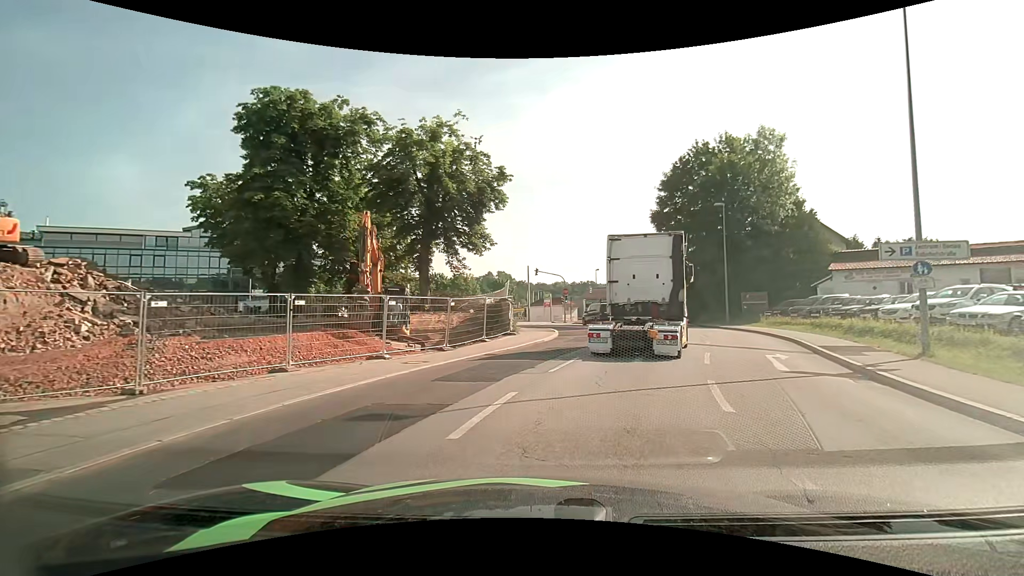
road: tertiary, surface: asphalt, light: Day
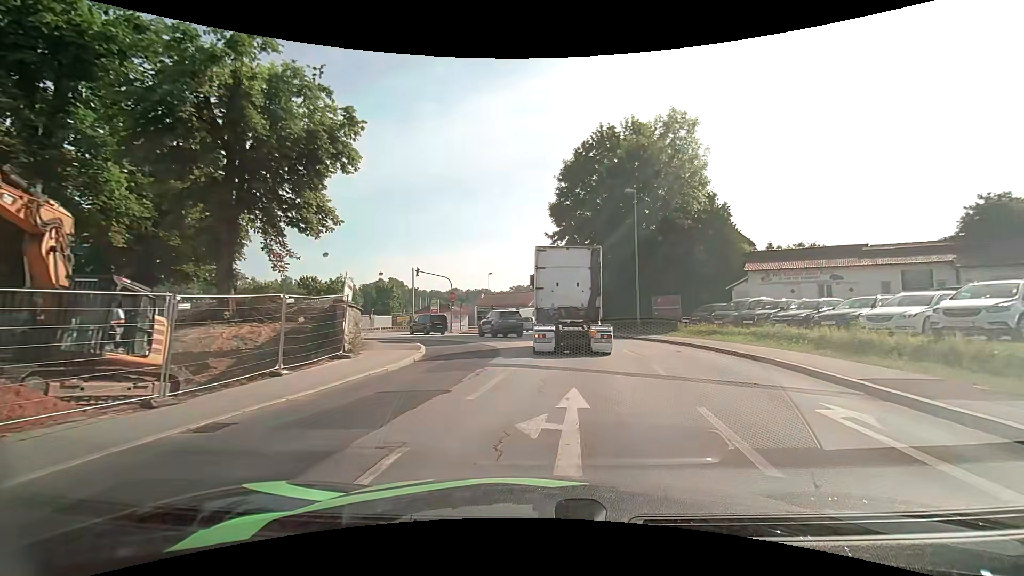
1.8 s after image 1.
(+1.0, +9.3) m; +12°
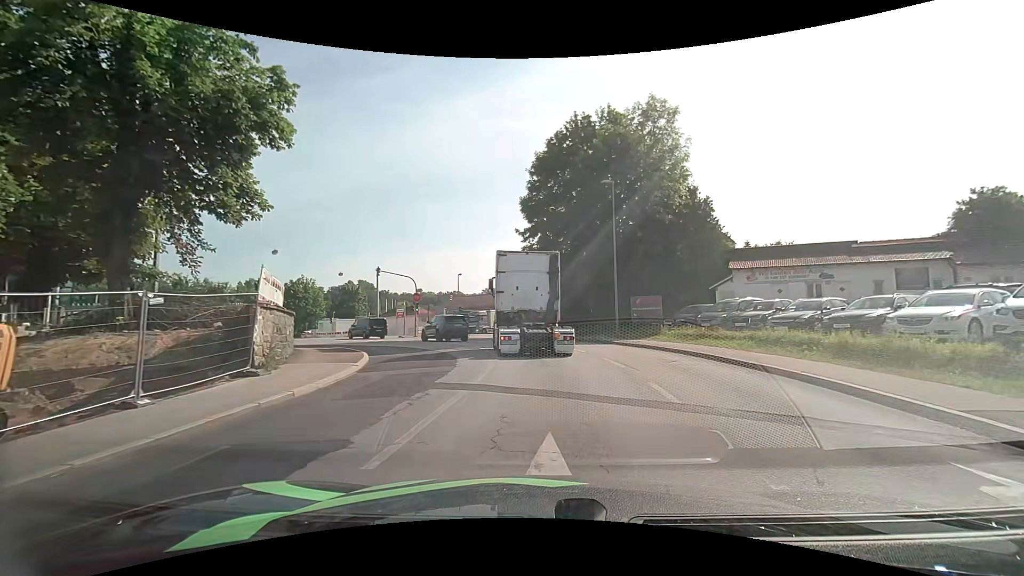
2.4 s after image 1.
(+0.1, +3.4) m; +4°
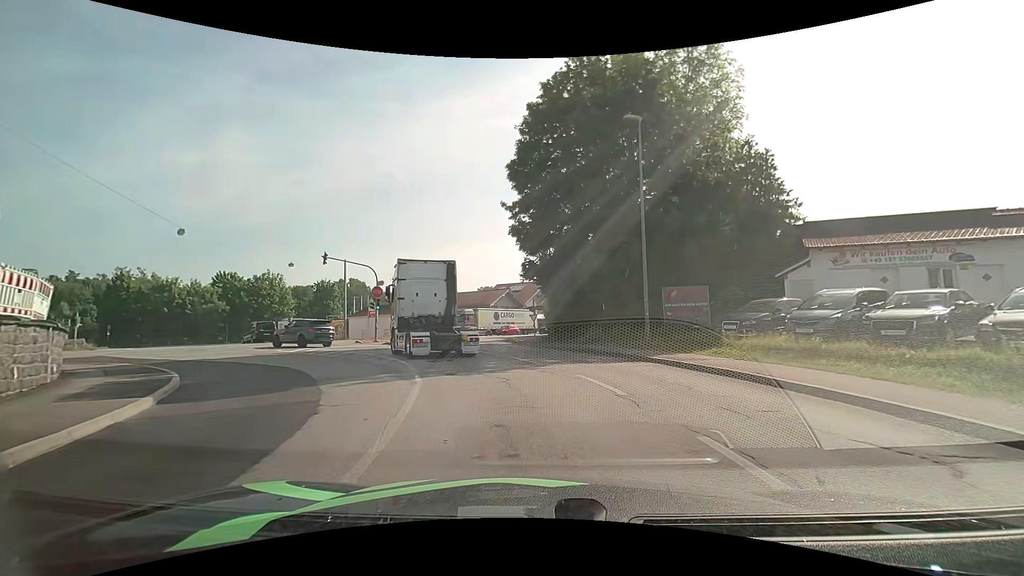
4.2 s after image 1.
(+0.2, +10.4) m; +1°
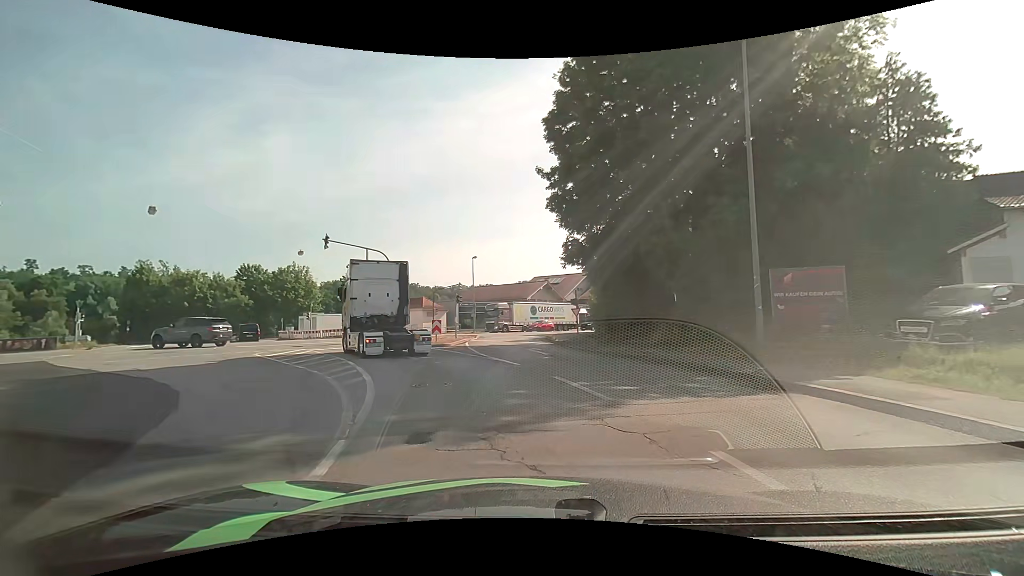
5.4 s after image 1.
(-0.3, +6.7) m; -5°
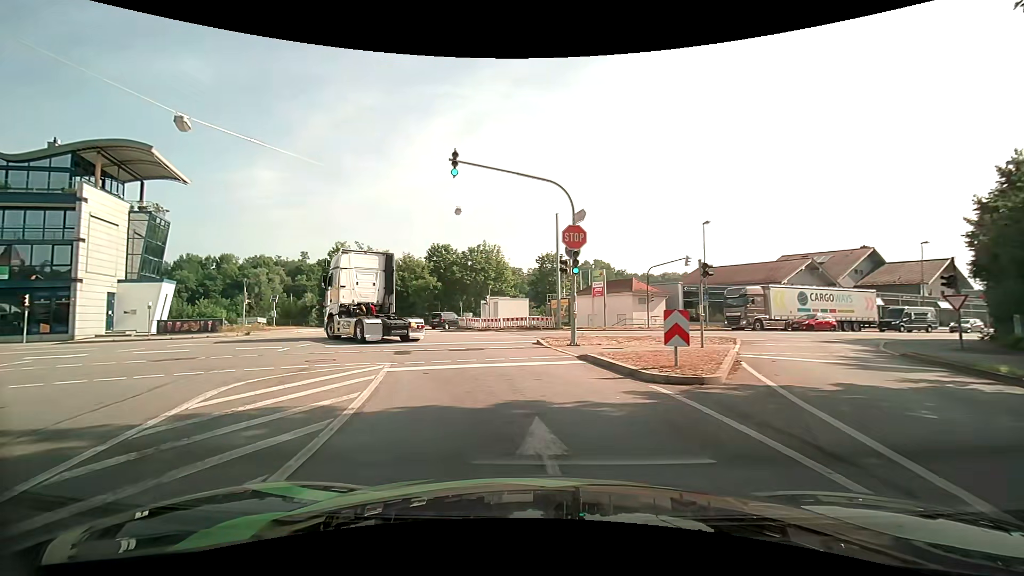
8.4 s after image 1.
(-3.1, +15.6) m; -23°
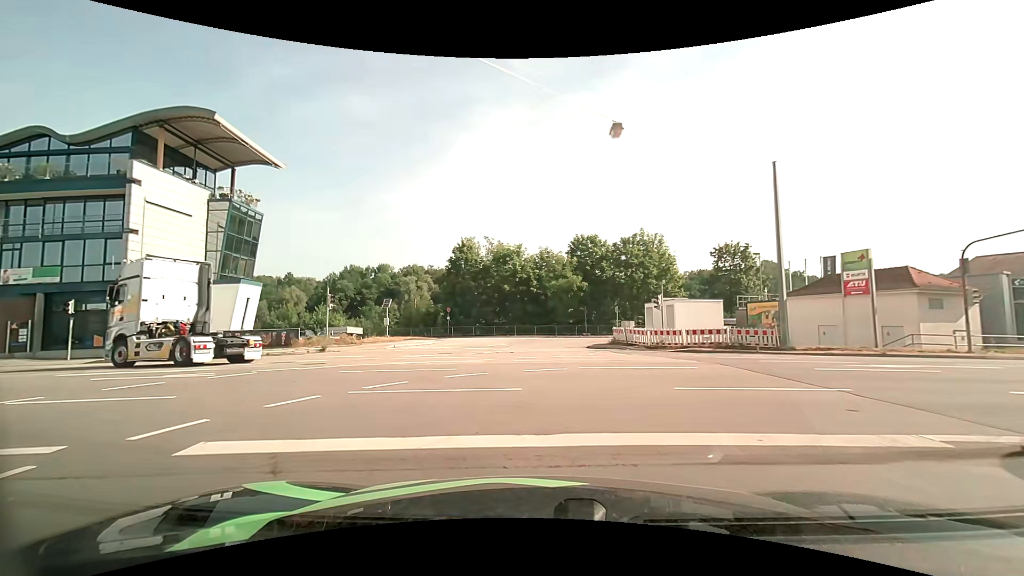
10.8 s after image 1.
(-2.3, +14.1) m; -17°
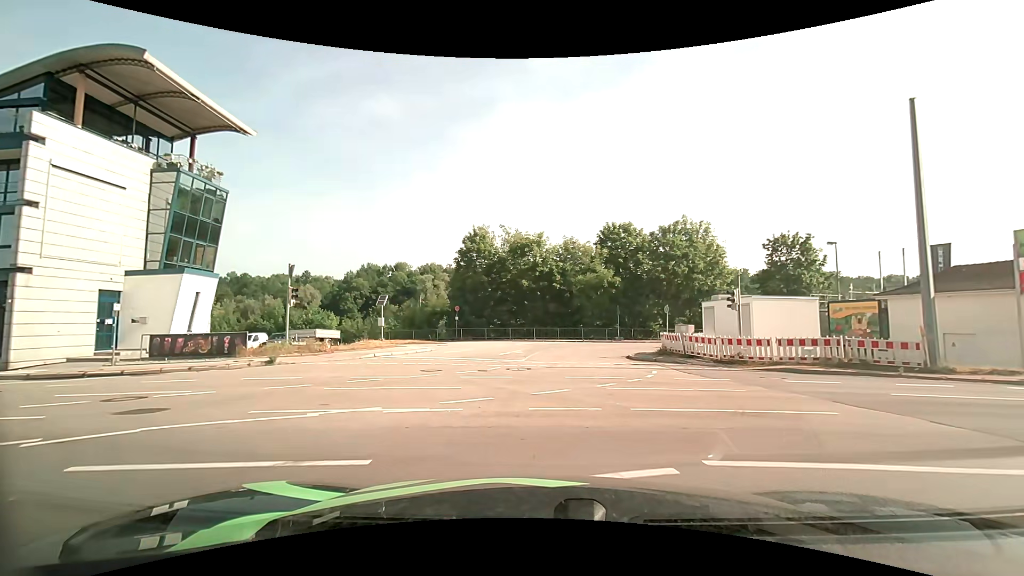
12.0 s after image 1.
(-0.3, +7.8) m; -3°
(0, +10) (+1, +20) (+2, +30) (+7, +38) (+16, +43) (+26, +46) (+35, +48) (+45, +51) (+55, +53) (+64, +56) m
